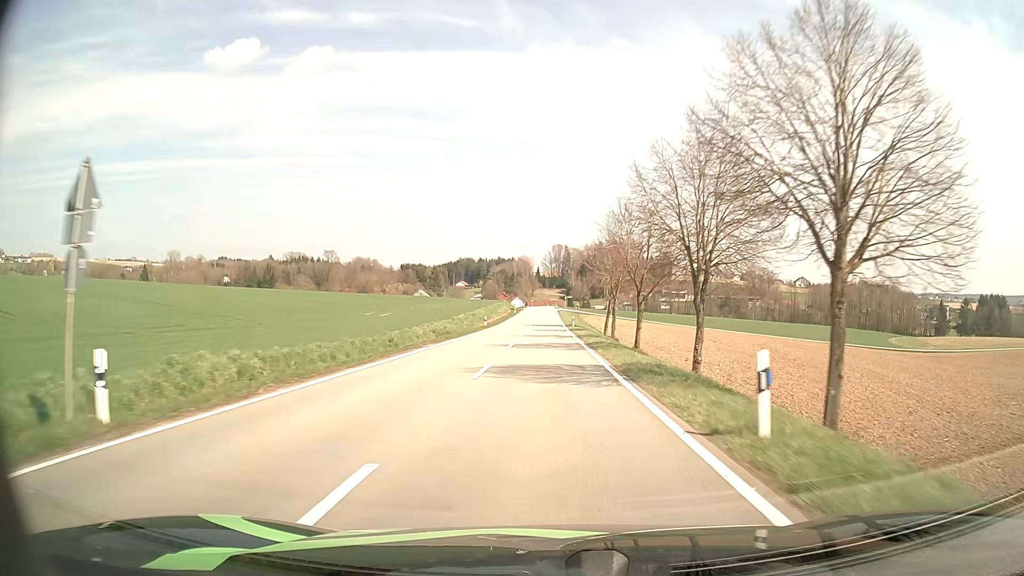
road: tertiary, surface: asphalt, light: Day
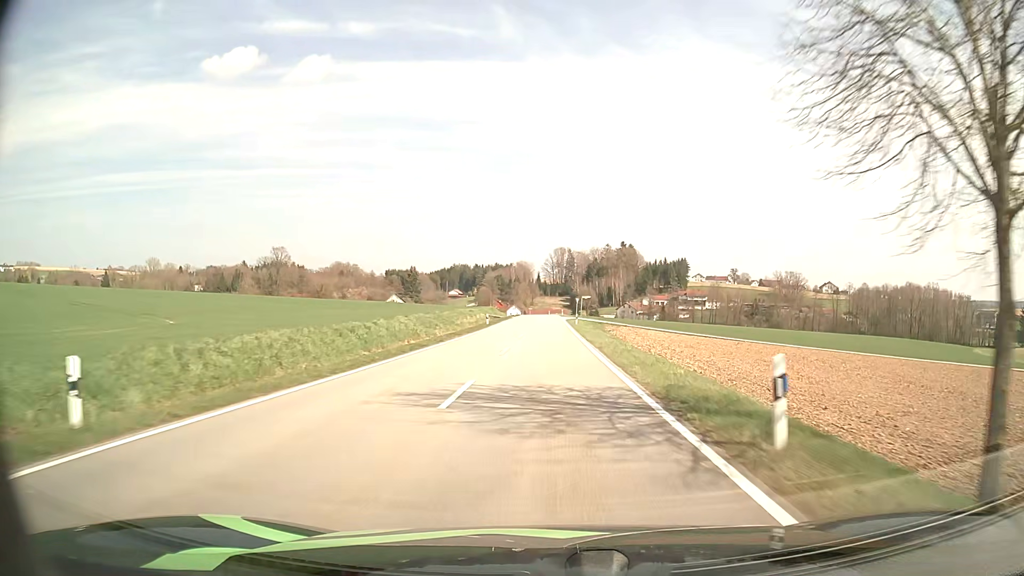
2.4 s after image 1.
(0.0, +53.6) m; 0°
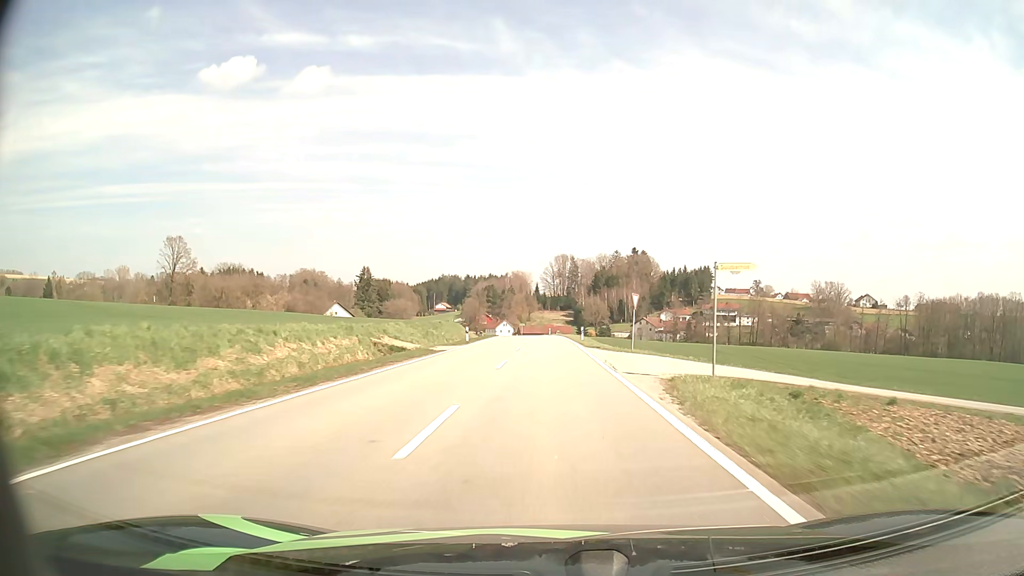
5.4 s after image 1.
(+0.2, +65.0) m; 0°
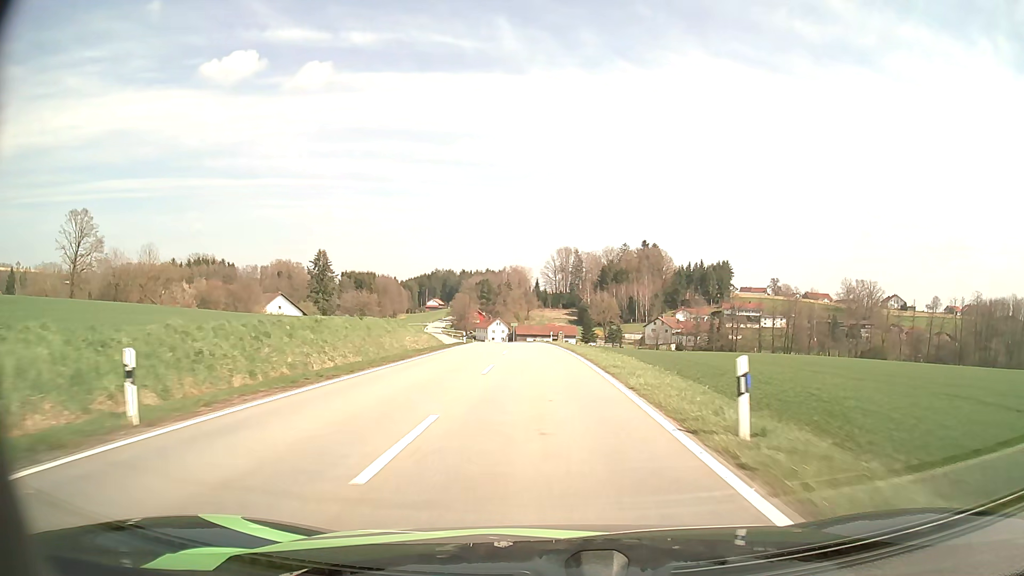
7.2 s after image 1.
(+0.1, +38.3) m; 0°
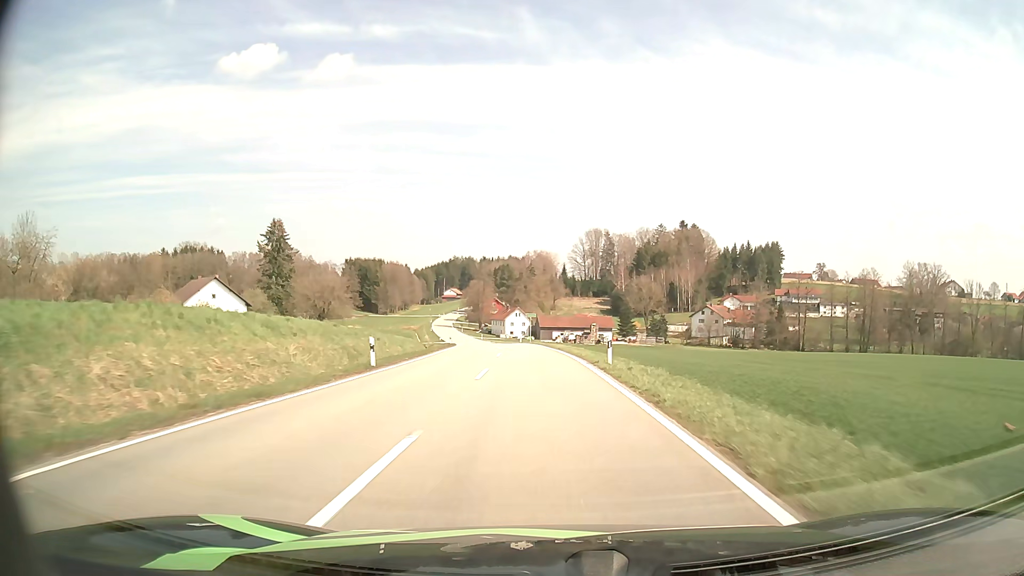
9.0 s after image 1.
(-0.7, +38.7) m; -2°
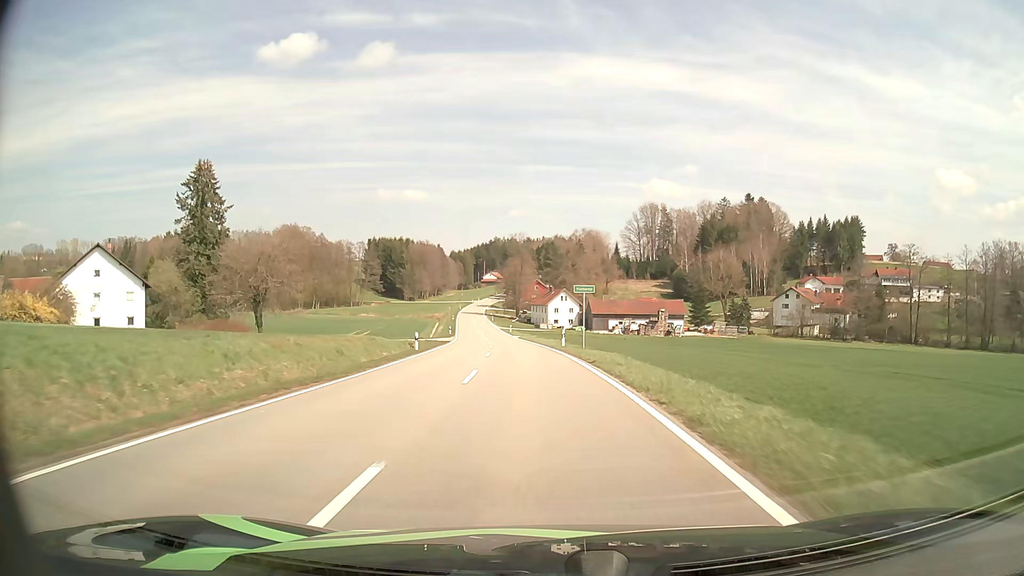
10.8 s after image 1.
(-1.2, +39.0) m; -4°
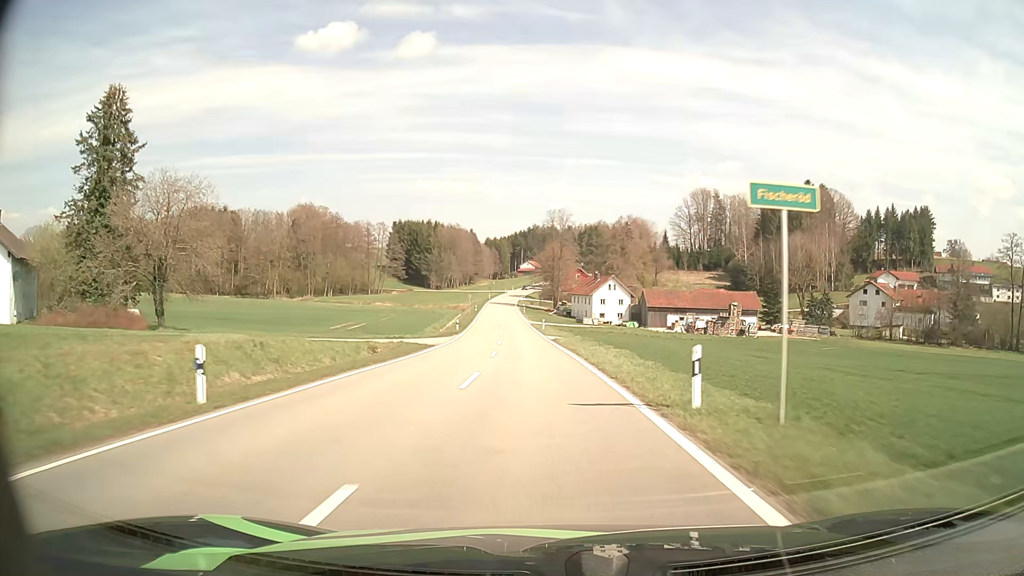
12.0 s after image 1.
(-0.9, +25.7) m; -4°
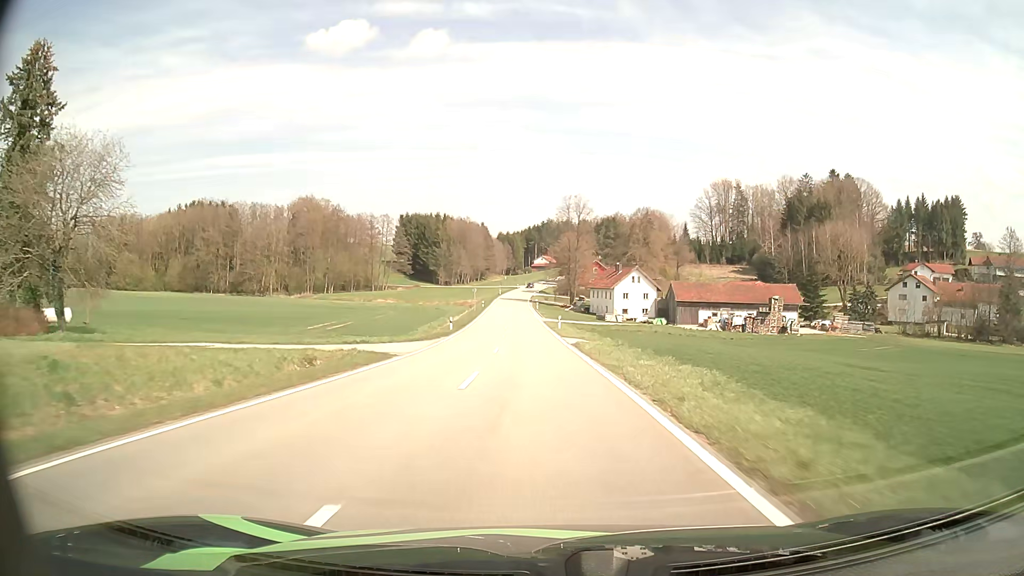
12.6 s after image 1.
(-0.2, +12.8) m; -1°
(0, +10) (0, +20) (-1, +30) (-1, +40) (-2, +50) (-2, +60) (-3, +70) (-4, +80) (-4, +90) (-5, +100) m
